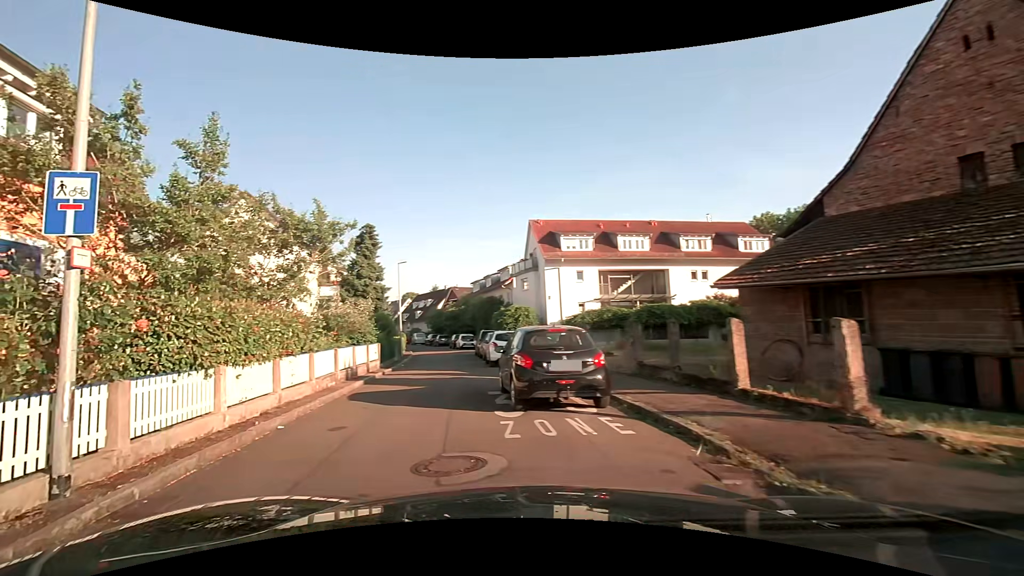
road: residential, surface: asphalt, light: Day
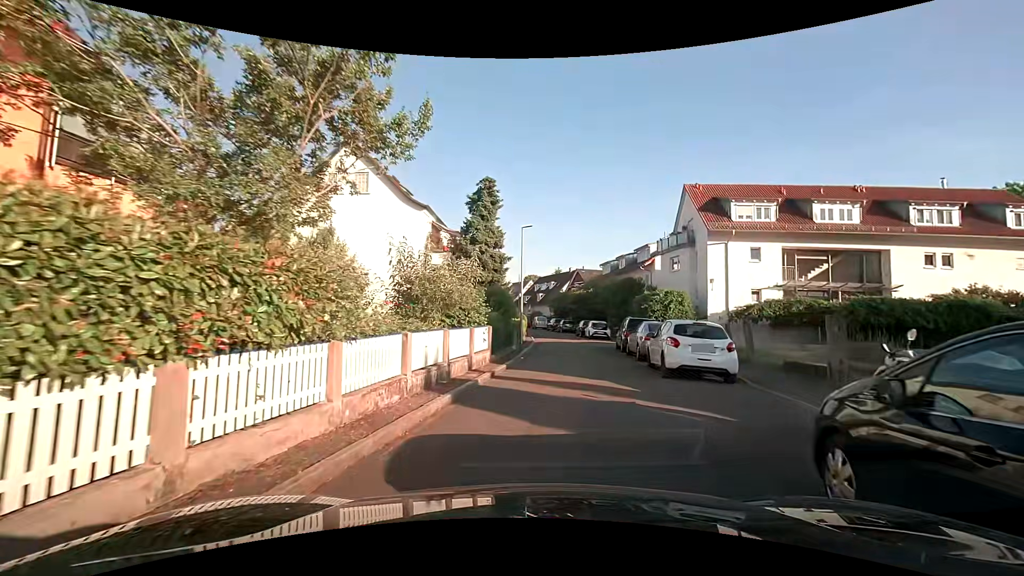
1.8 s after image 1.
(-1.4, +7.6) m; -13°
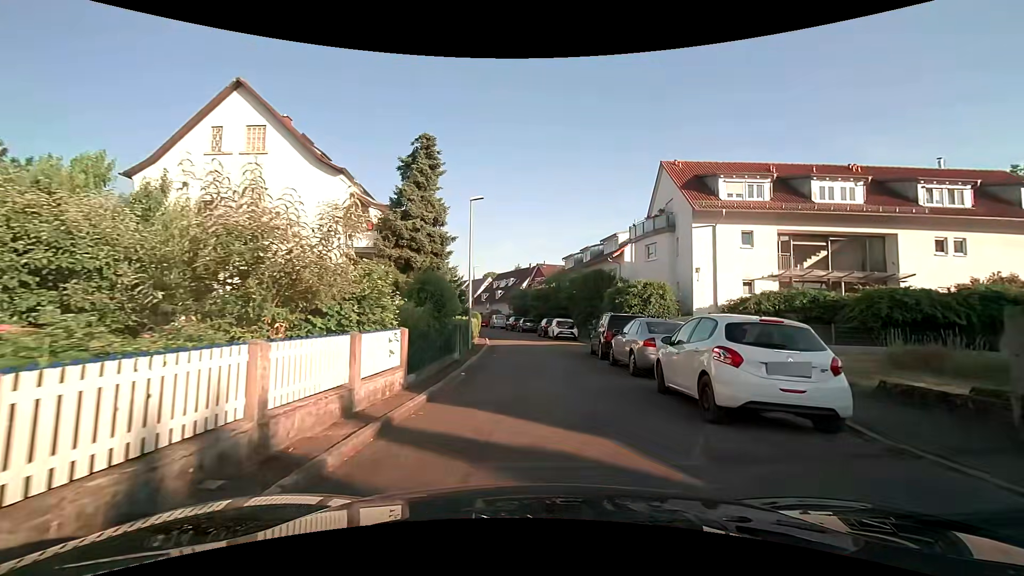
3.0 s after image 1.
(+0.3, +5.9) m; +5°
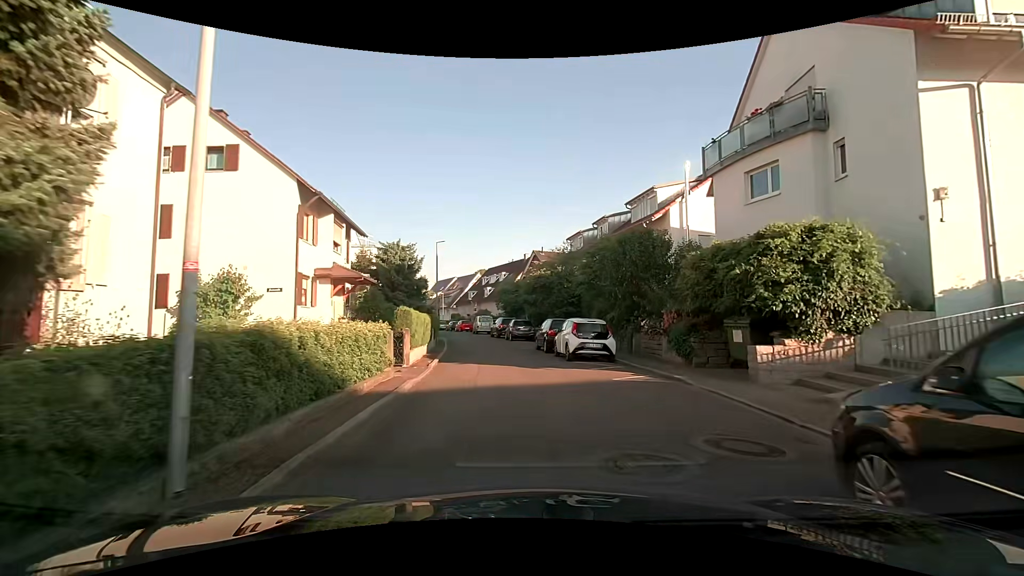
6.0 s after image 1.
(+0.3, +16.8) m; -1°
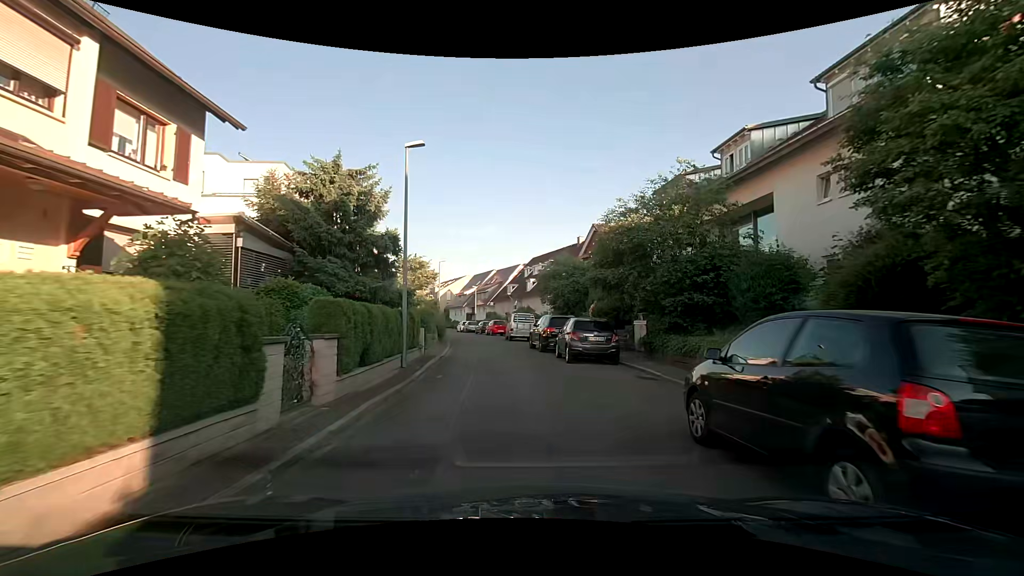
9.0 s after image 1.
(-0.6, +17.8) m; -5°
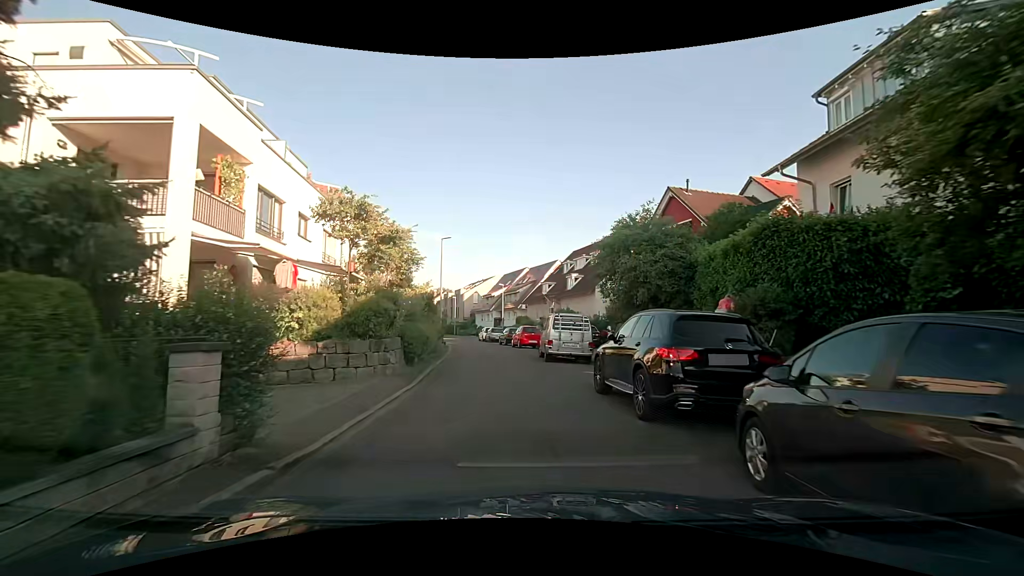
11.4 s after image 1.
(-0.3, +14.2) m; -4°
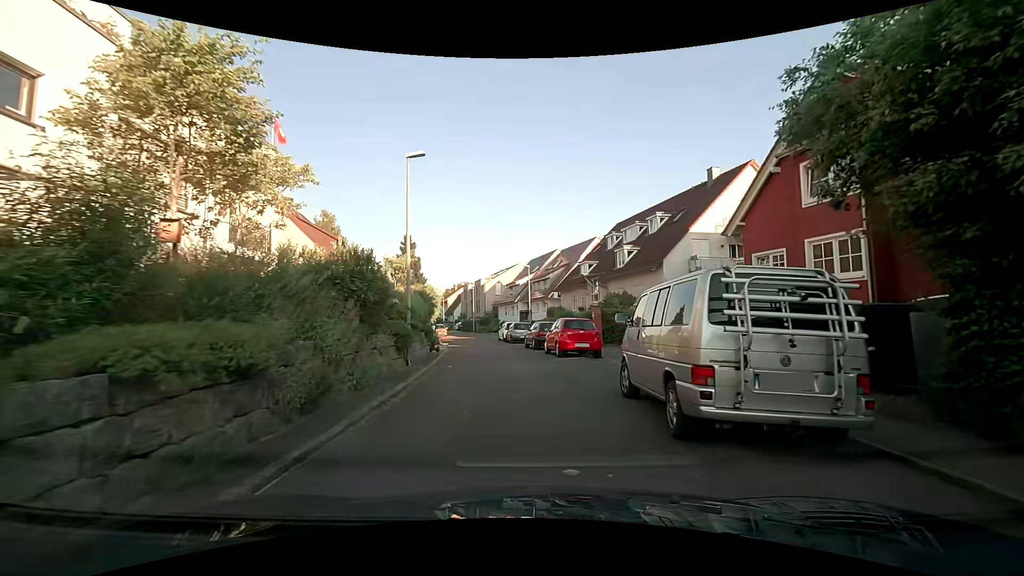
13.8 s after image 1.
(-0.3, +13.8) m; -2°
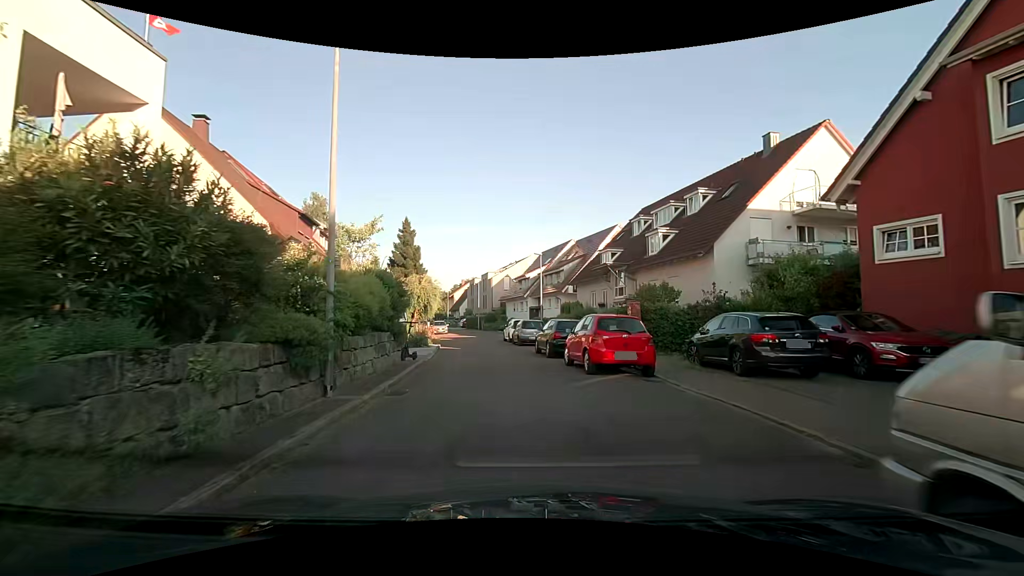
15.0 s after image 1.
(-0.1, +6.6) m; -1°
